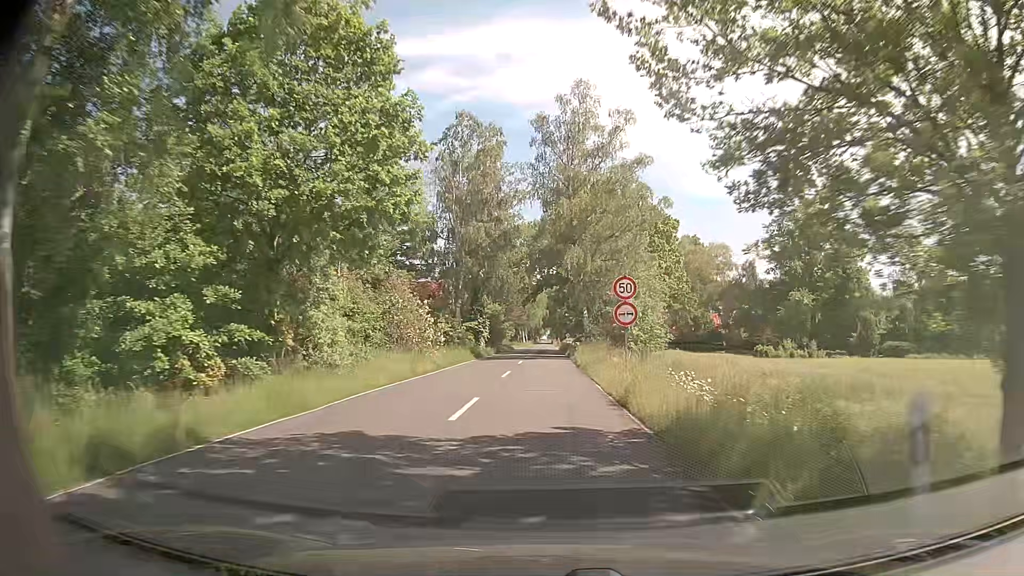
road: secondary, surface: asphalt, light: Day
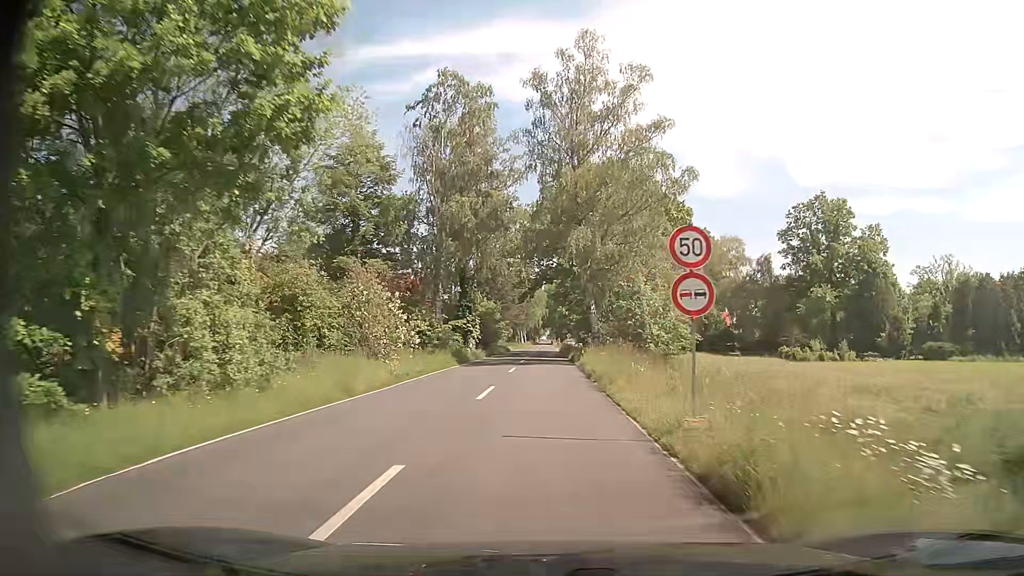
(0.0, +7.7) m; 0°
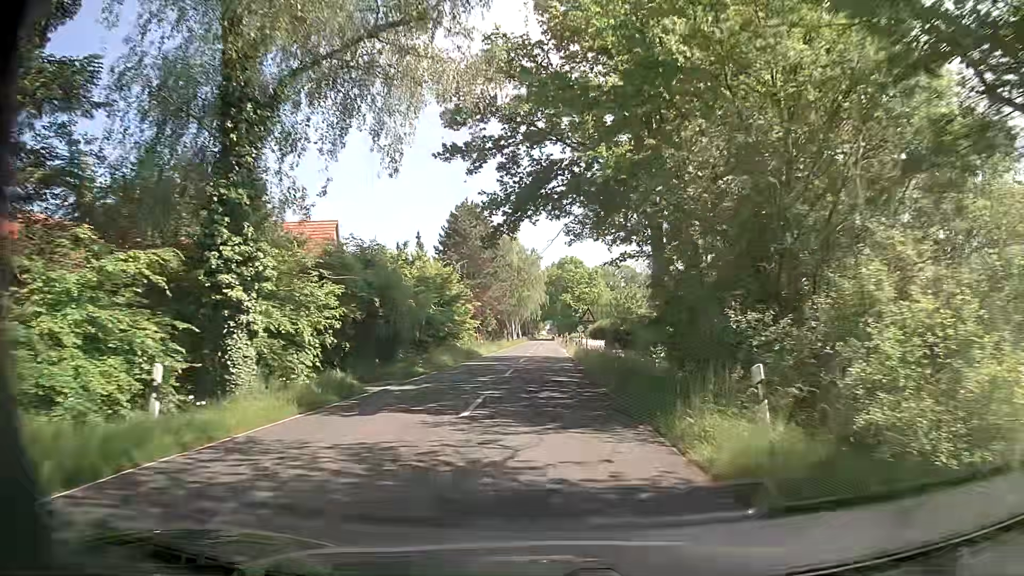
(+0.3, +38.3) m; +1°
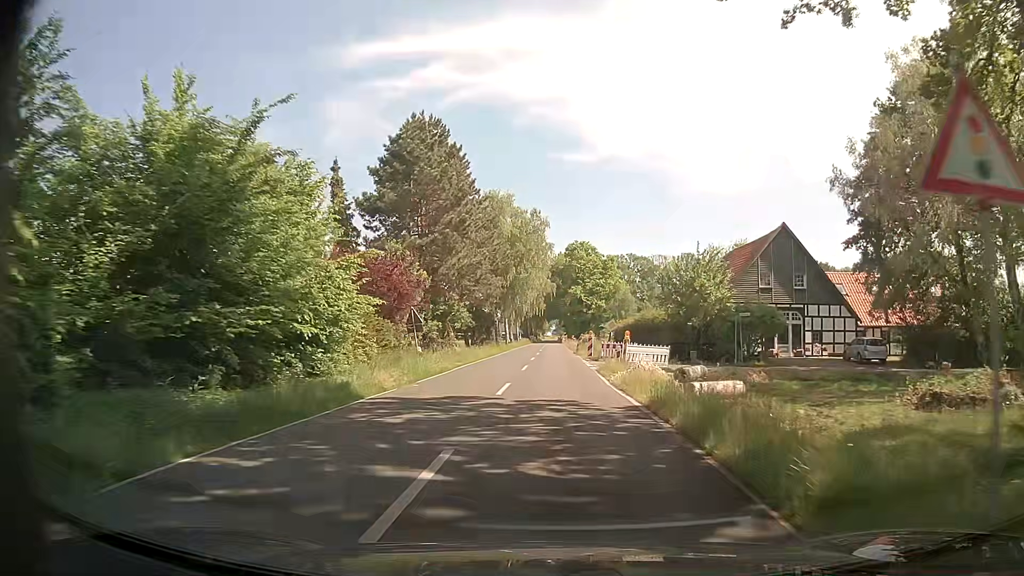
(-0.3, +30.6) m; -1°
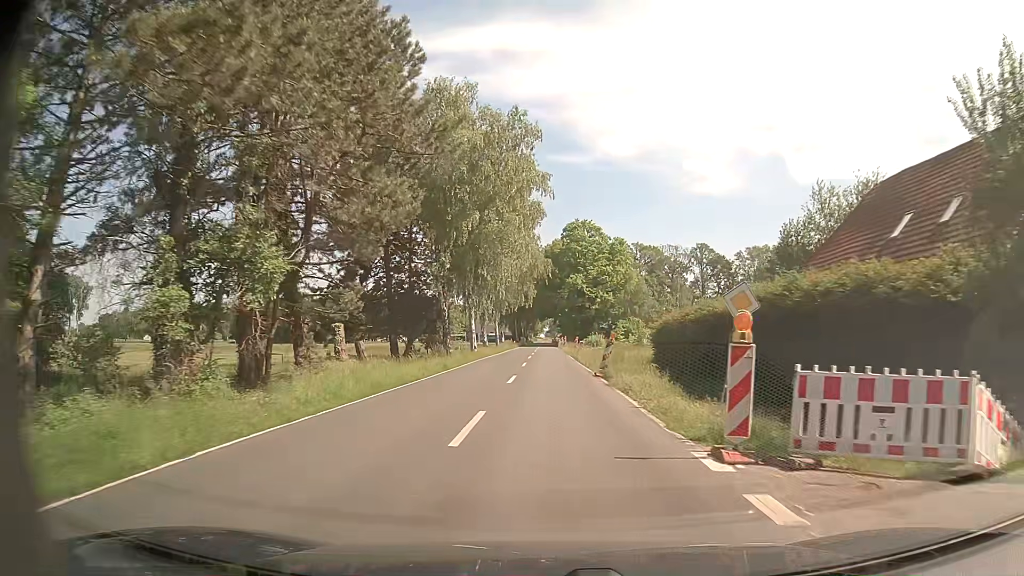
(+0.2, +30.6) m; +1°
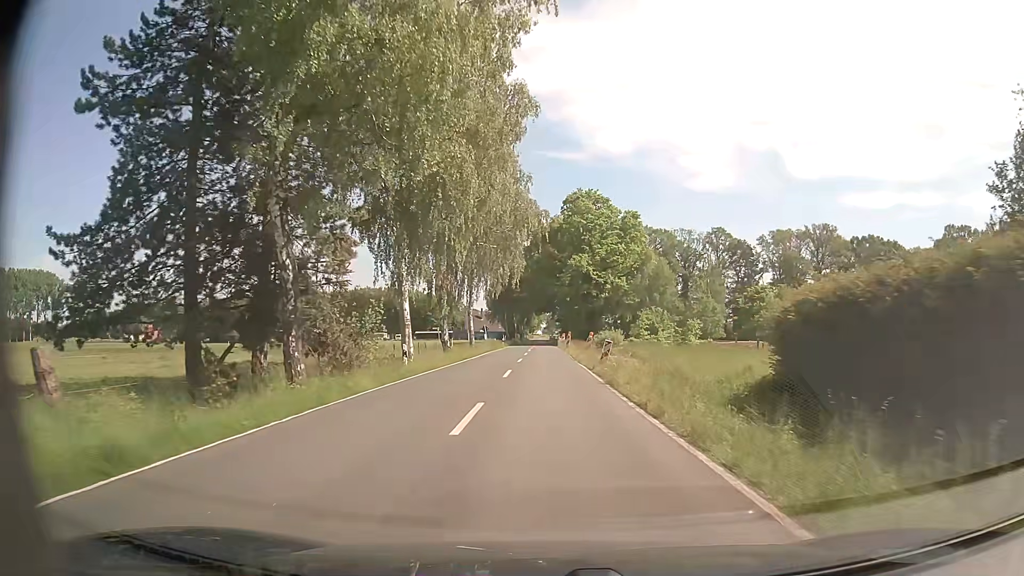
(+0.1, +22.9) m; 0°
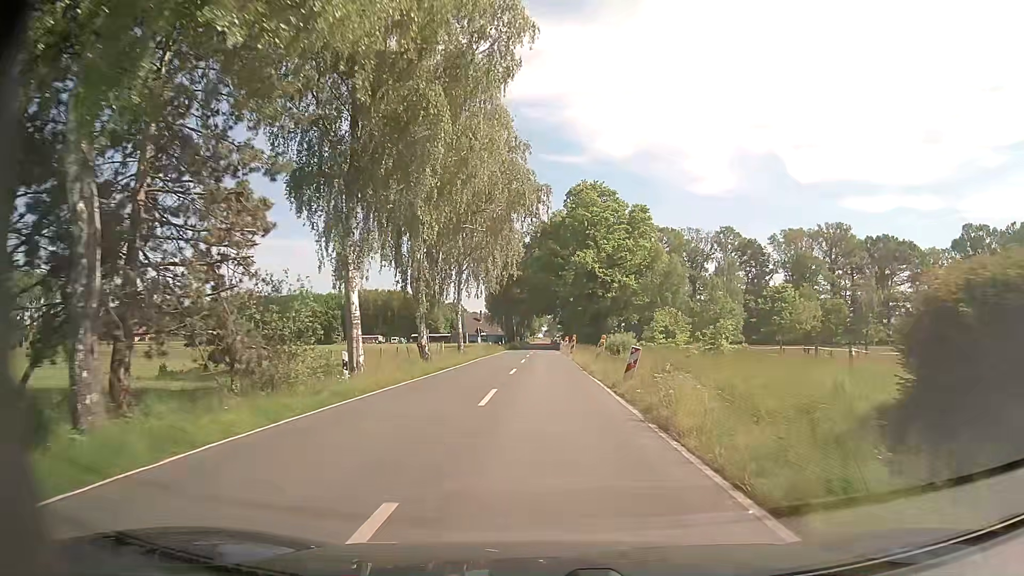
(0.0, +7.6) m; 0°
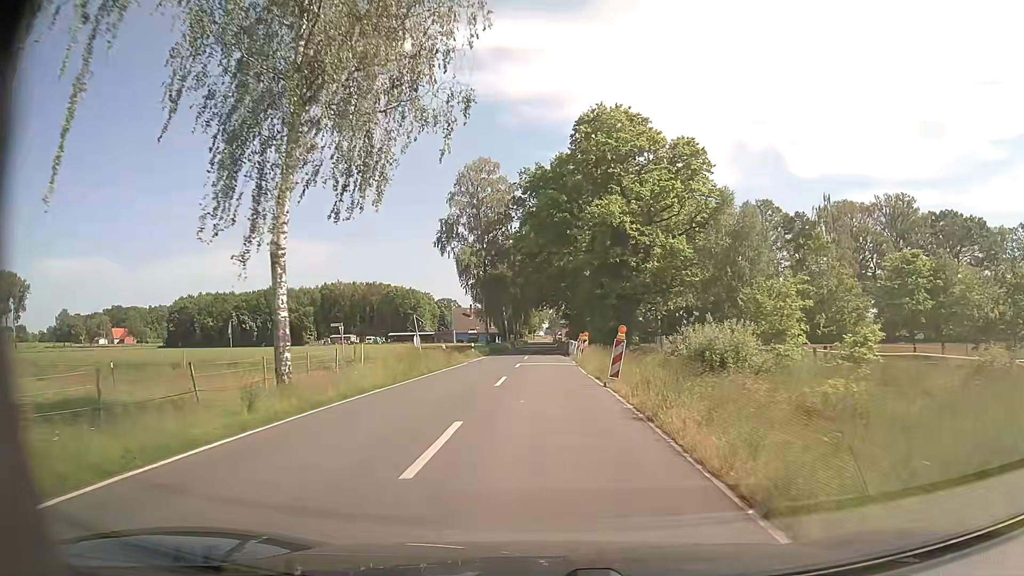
(0.0, +30.4) m; 0°
(0, +10) (0, +20) (0, +30) (0, +40) (0, +50) (0, +60) (0, +70) (0, +80) (-1, +90) (-1, +100) m
